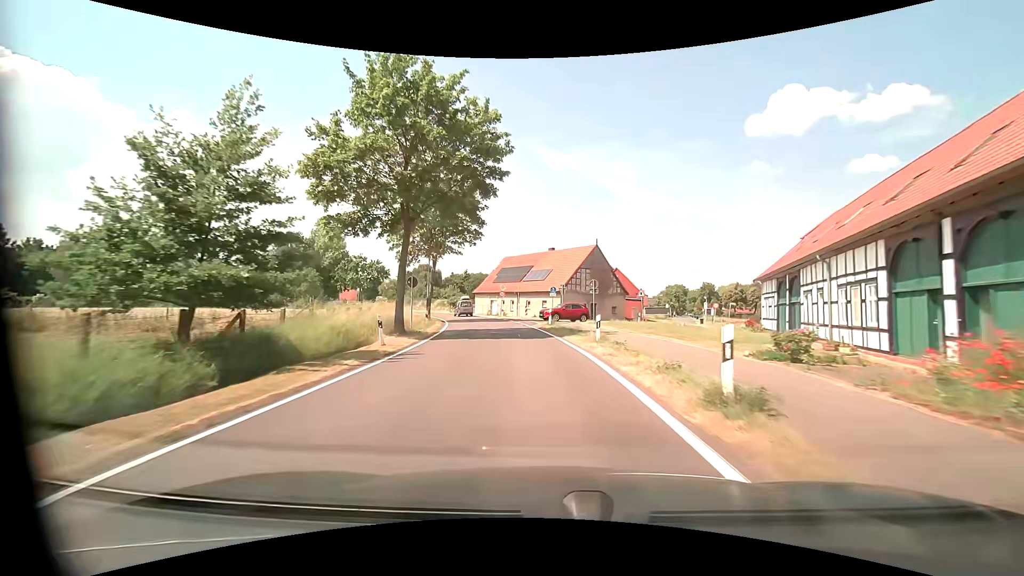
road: tertiary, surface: asphalt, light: Day
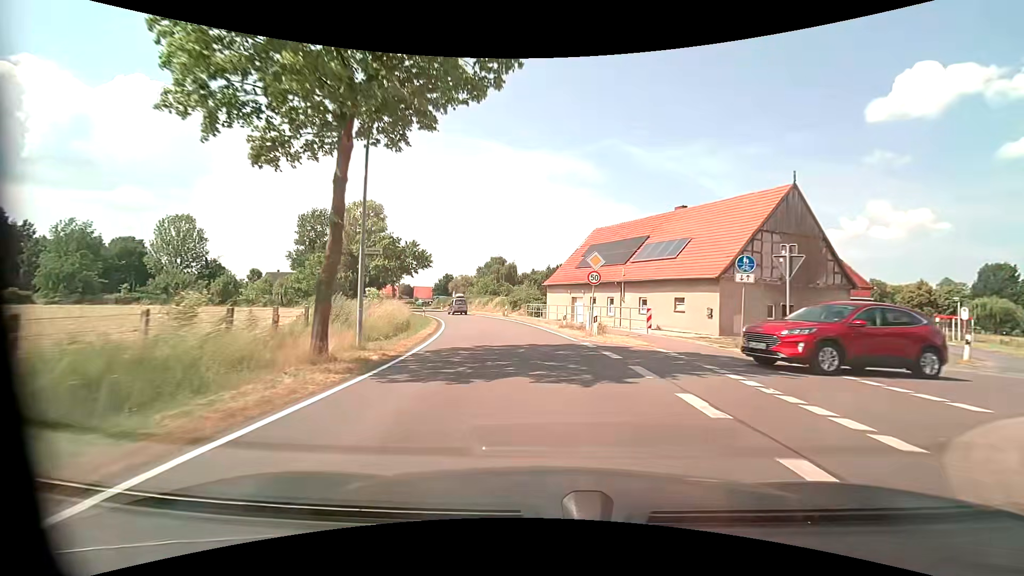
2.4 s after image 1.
(-2.6, +30.9) m; -10°
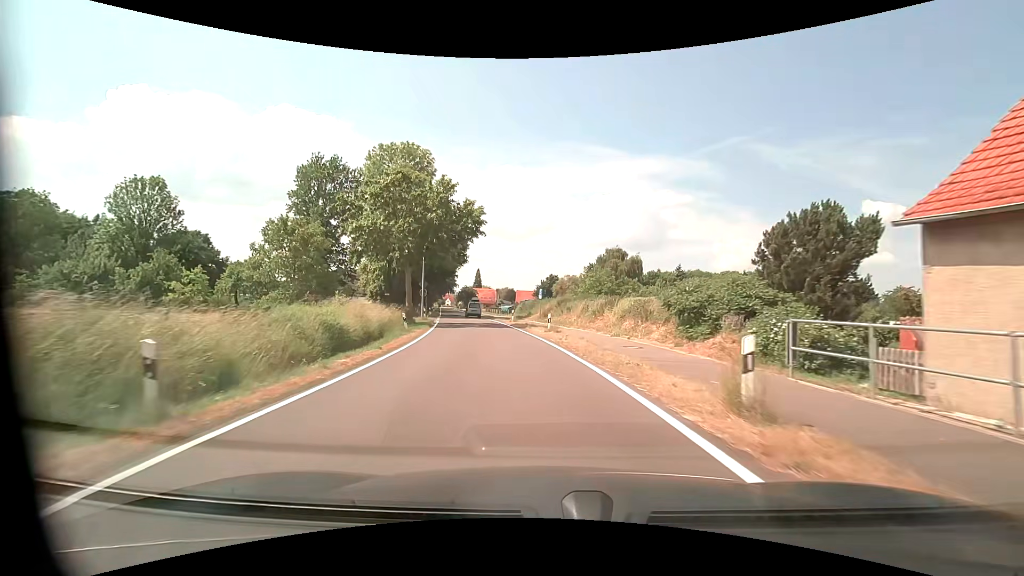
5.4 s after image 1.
(-4.3, +38.5) m; -13°
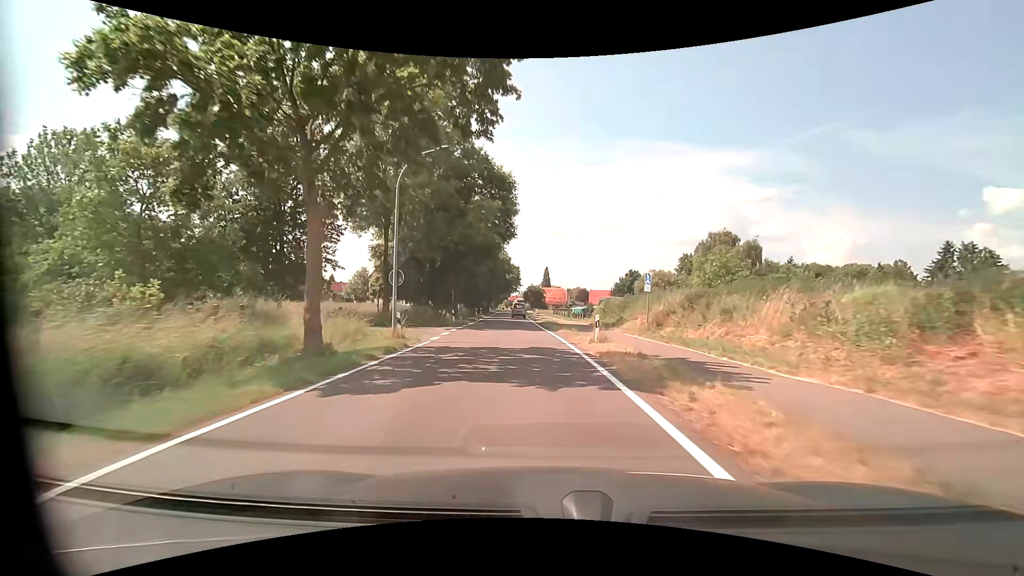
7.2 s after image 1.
(-1.7, +23.2) m; -8°
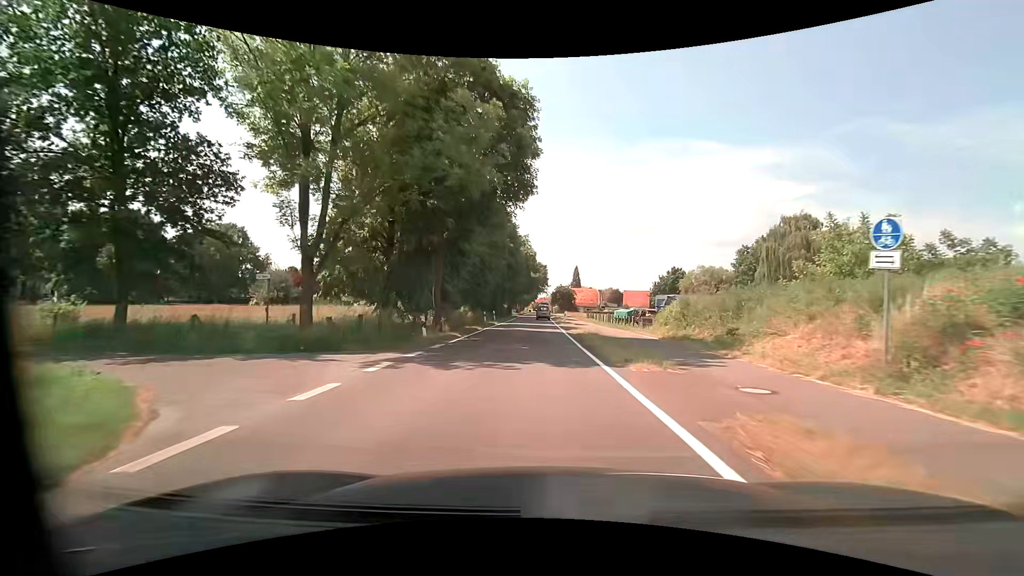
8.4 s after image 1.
(-0.5, +15.6) m; -3°
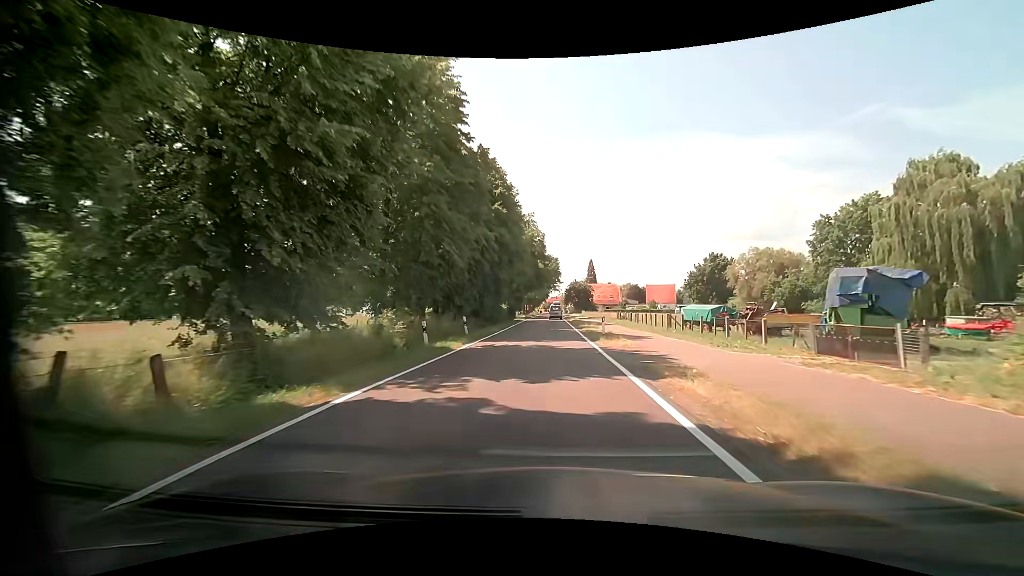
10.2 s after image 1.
(-0.3, +23.4) m; -1°
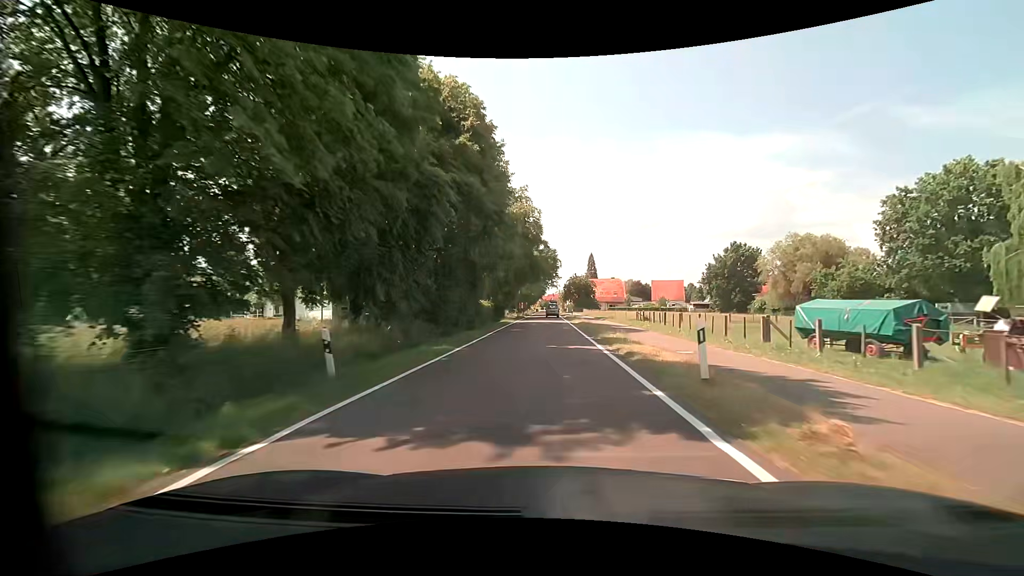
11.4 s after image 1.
(+0.1, +15.6) m; +1°
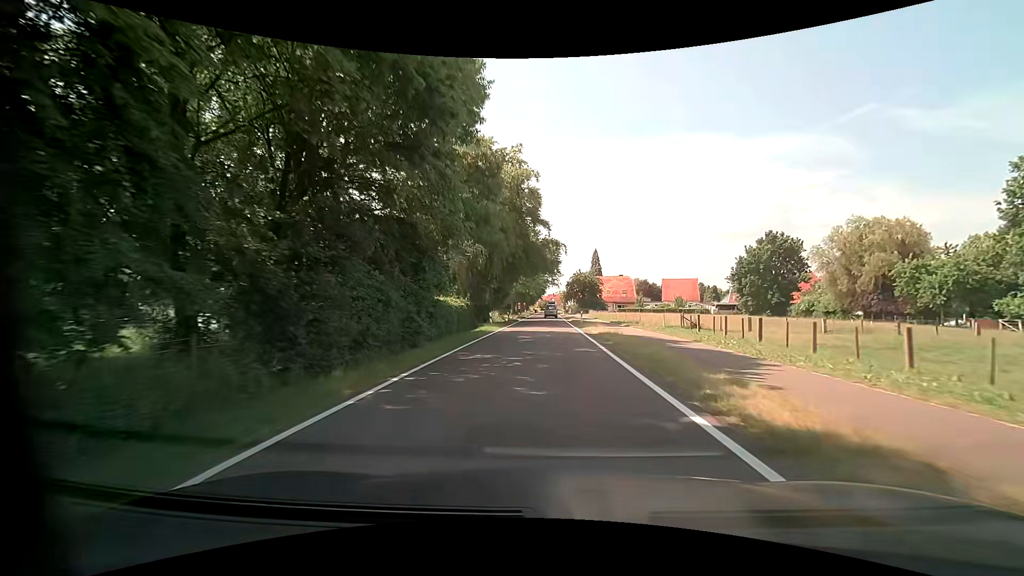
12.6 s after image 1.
(0.0, +15.7) m; 0°
(0, +10) (0, +20) (0, +30) (0, +40) (0, +50) (0, +60) (0, +70) (0, +80) (0, +90) (0, +100) m
